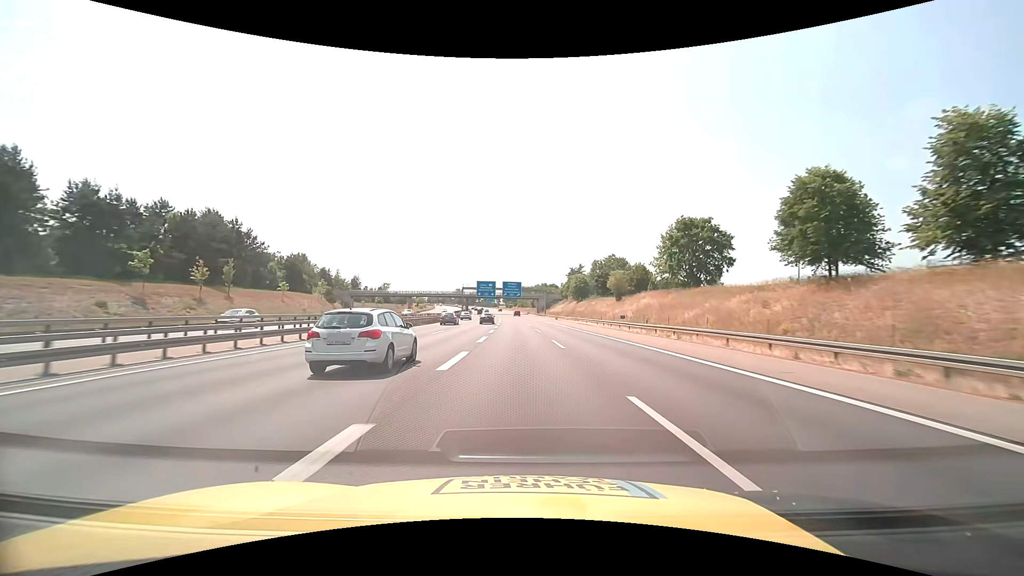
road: motorway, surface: asphalt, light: Day
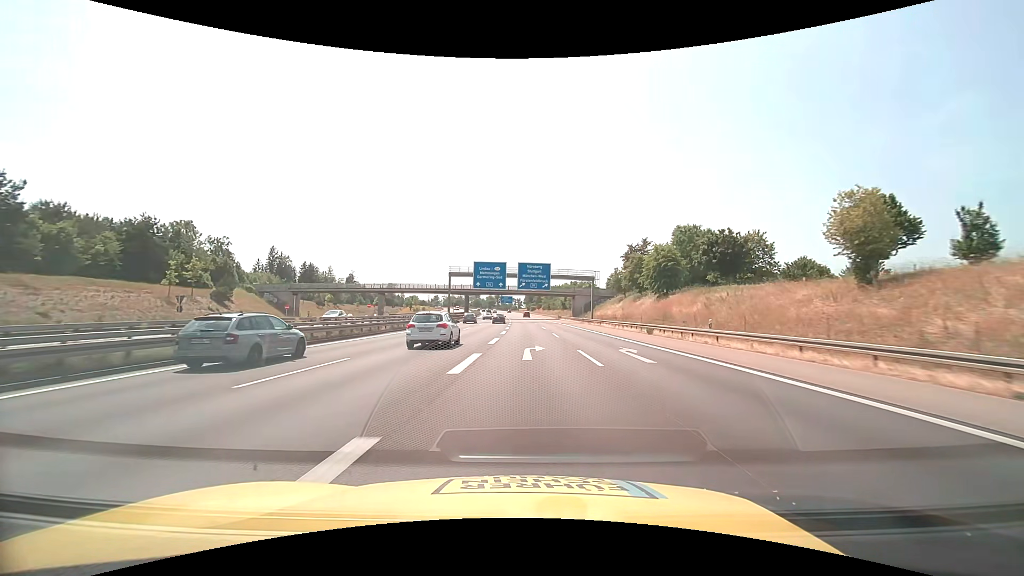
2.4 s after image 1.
(-1.3, +60.7) m; -3°
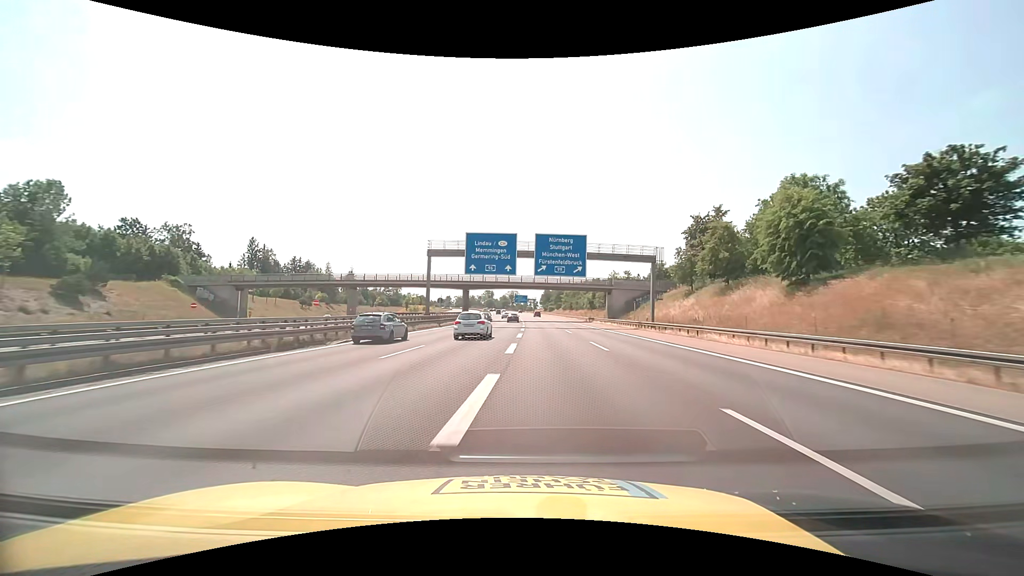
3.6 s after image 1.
(-0.5, +30.2) m; -2°
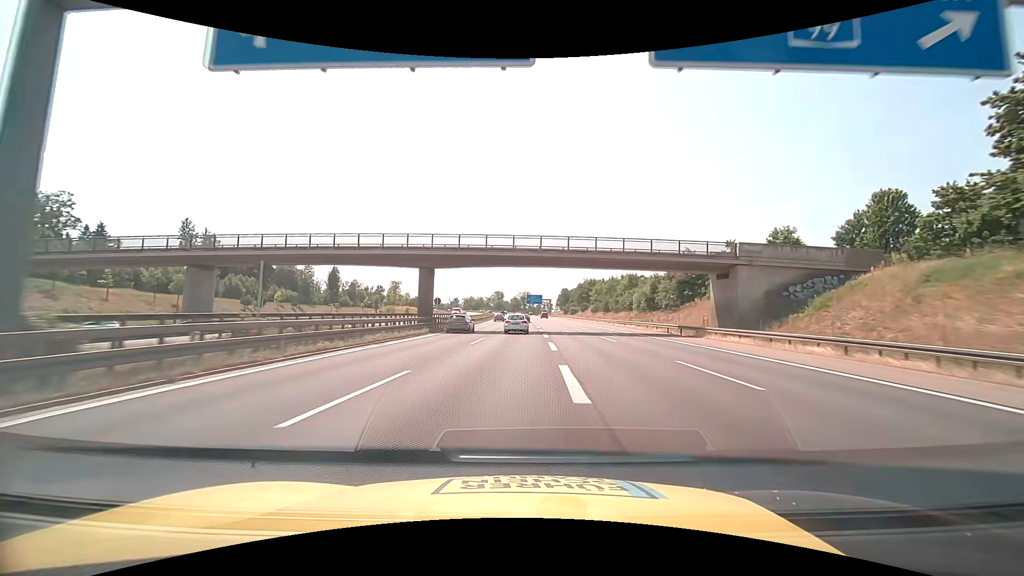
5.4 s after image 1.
(-0.7, +45.4) m; -2°
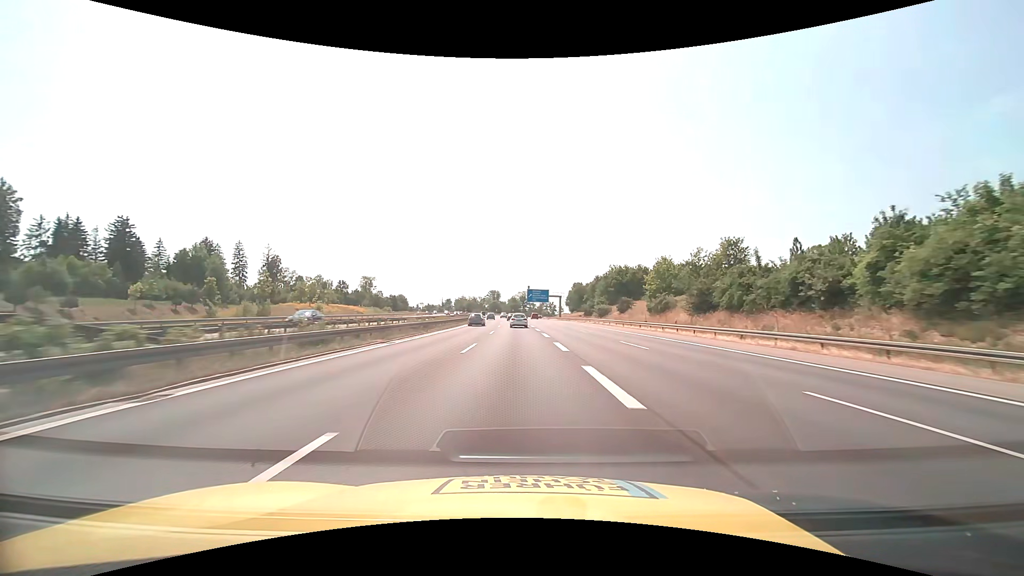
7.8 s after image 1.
(+0.3, +60.5) m; 0°
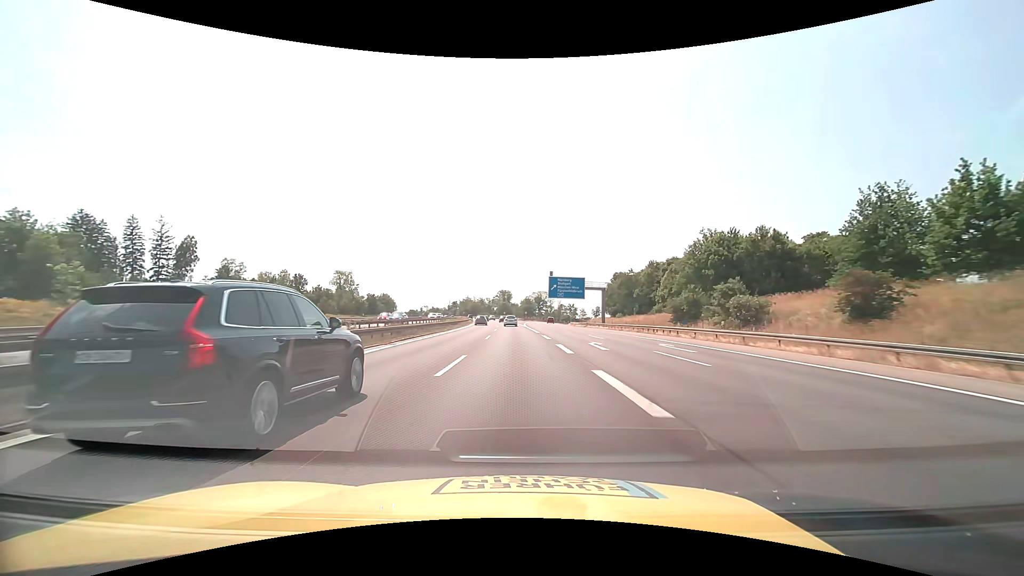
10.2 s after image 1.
(-0.6, +60.5) m; -1°
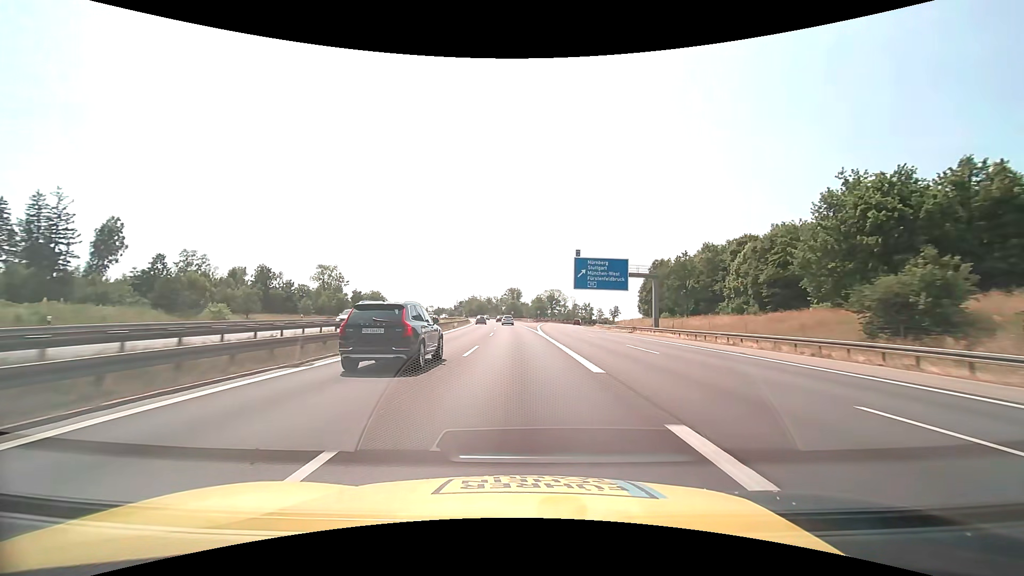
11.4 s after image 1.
(-0.3, +30.5) m; -1°
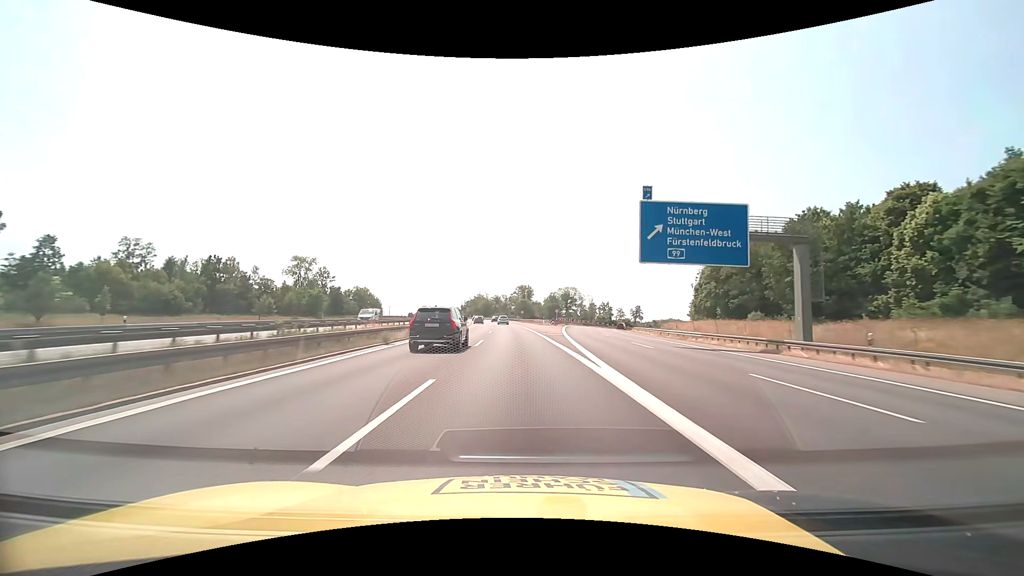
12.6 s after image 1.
(-0.4, +30.7) m; -1°
(0, +10) (0, +20) (0, +30) (-1, +40) (-1, +50) (-1, +60) (-2, +70) (-3, +80) (-4, +90) (-5, +100) m
